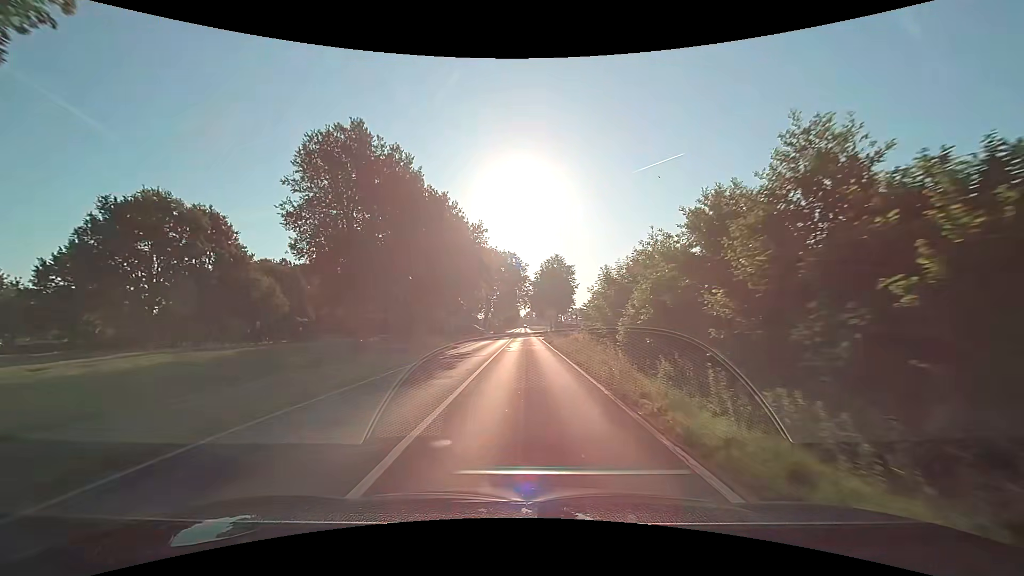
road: secondary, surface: asphalt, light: Day
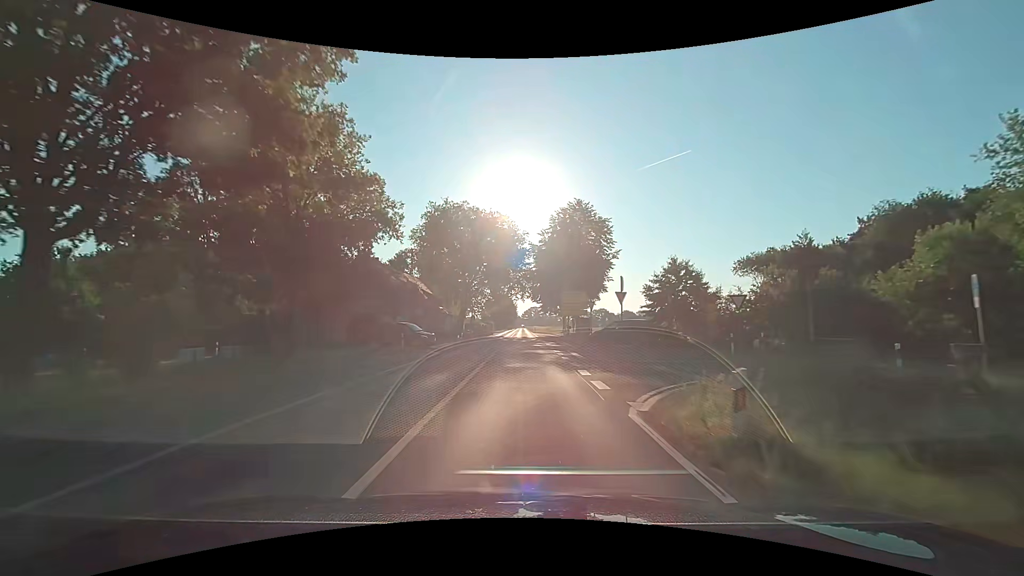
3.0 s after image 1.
(+0.2, +46.4) m; 0°
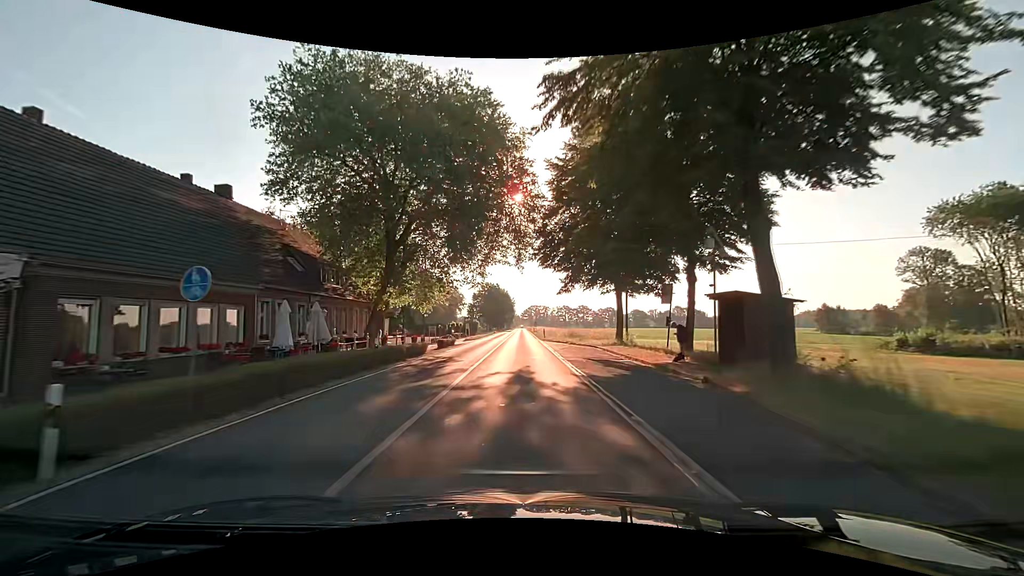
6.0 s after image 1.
(+0.1, +46.4) m; 0°
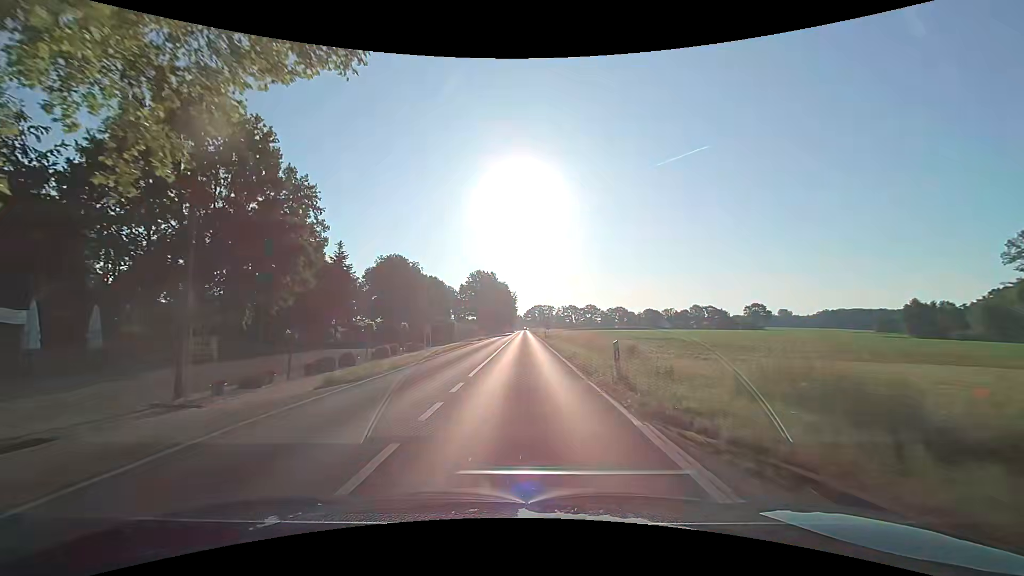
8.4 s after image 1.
(-0.2, +37.0) m; 0°
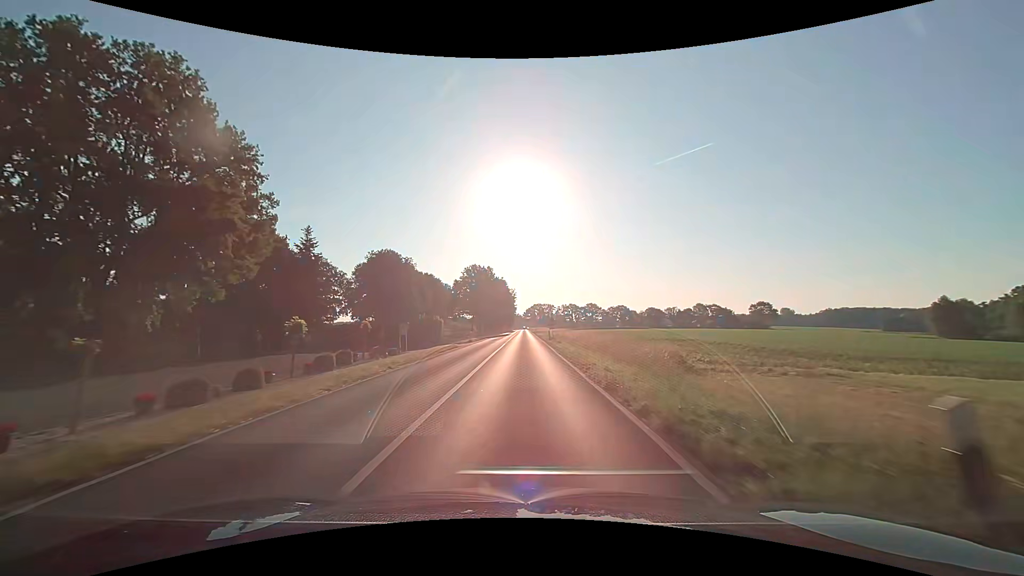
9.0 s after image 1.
(0.0, +9.3) m; 0°
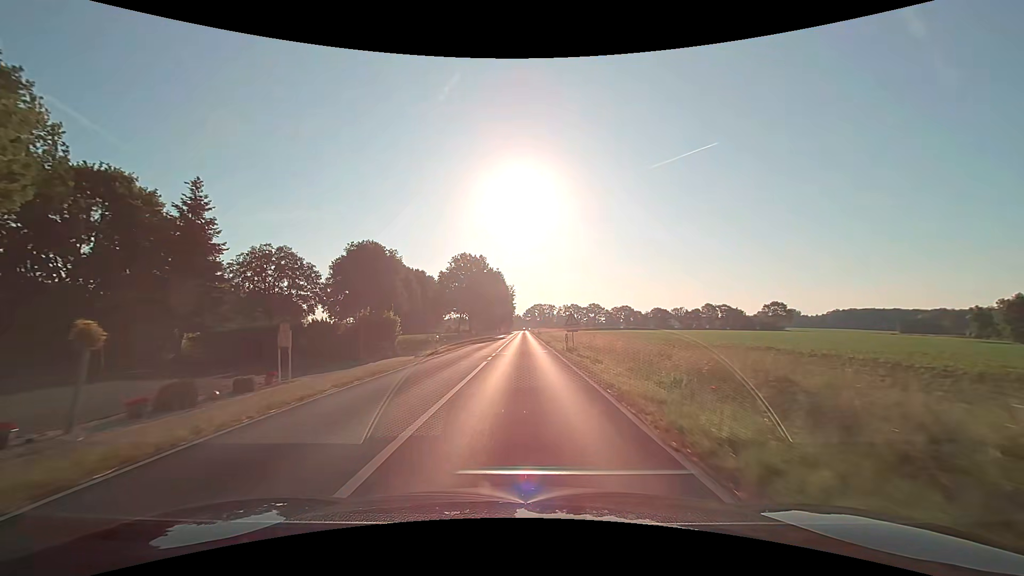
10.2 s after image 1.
(+0.1, +18.6) m; 0°
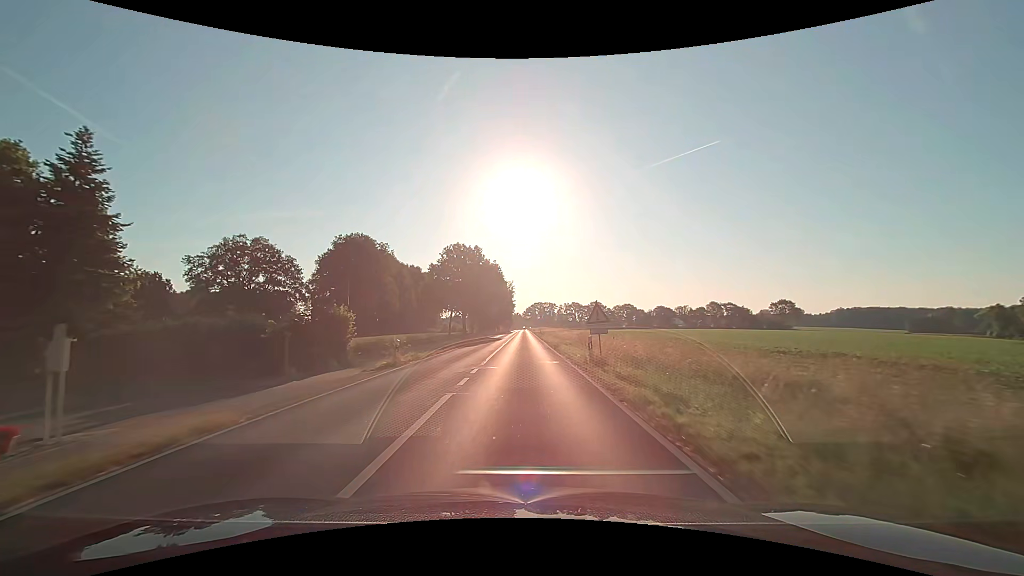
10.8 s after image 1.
(0.0, +9.3) m; 0°
